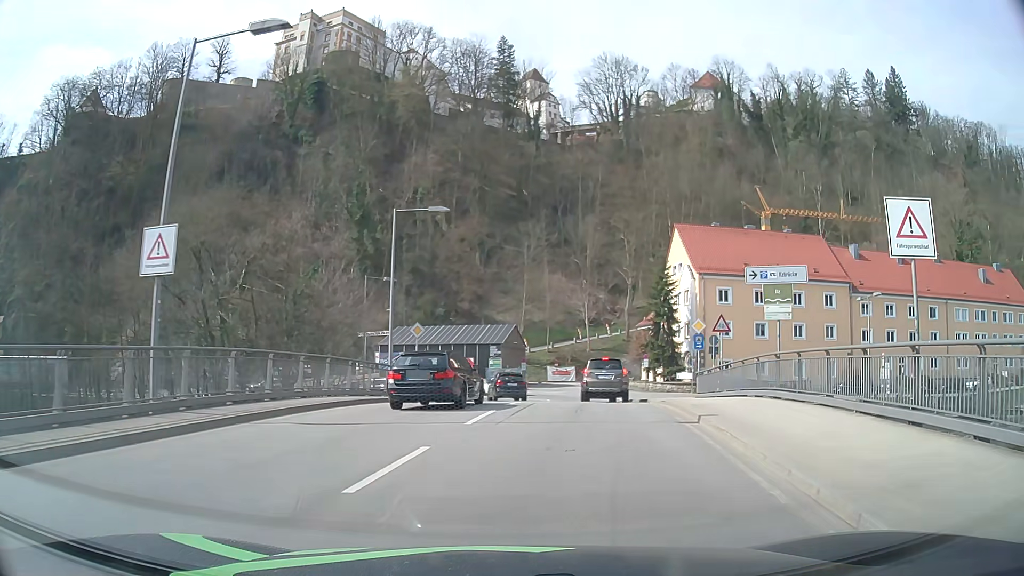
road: primary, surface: asphalt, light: Day
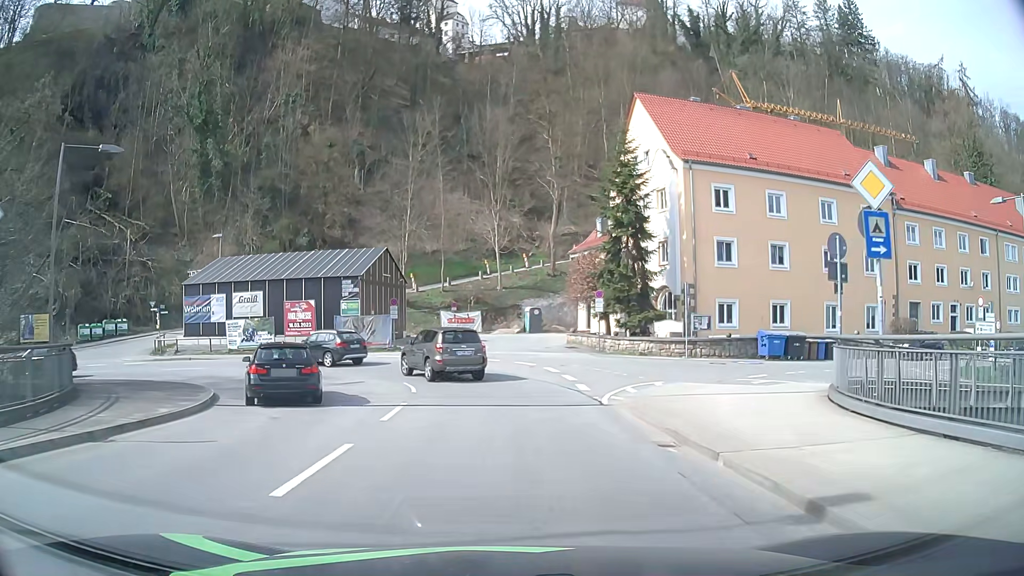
(+2.6, +24.7) m; +8°
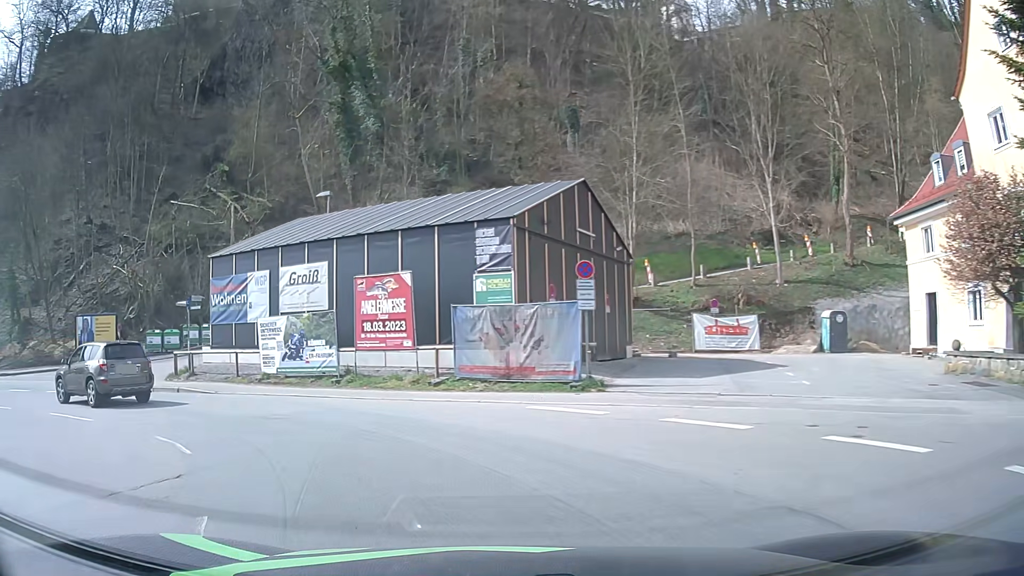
(-1.7, +22.3) m; -21°
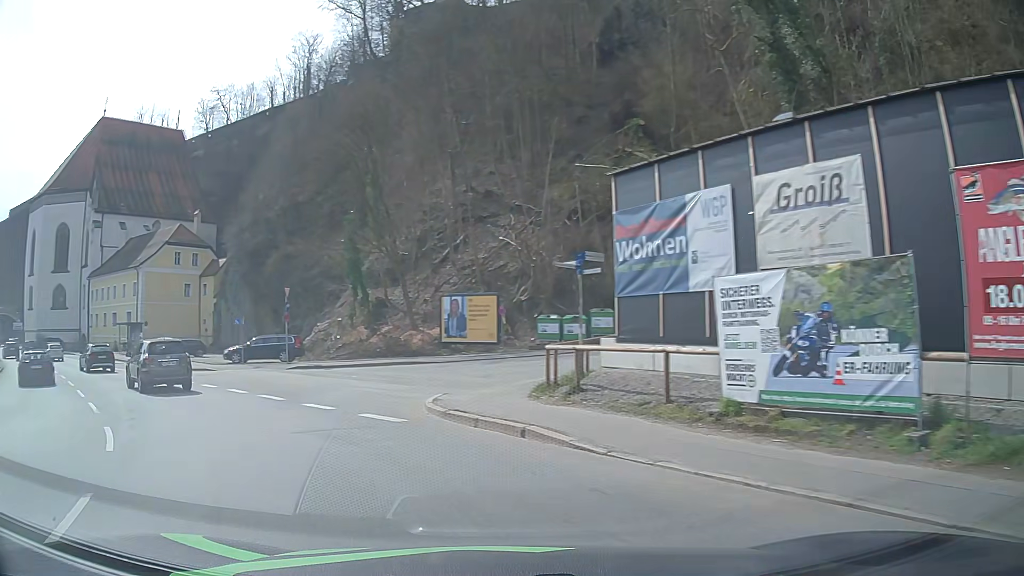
(-3.5, +11.7) m; -35°
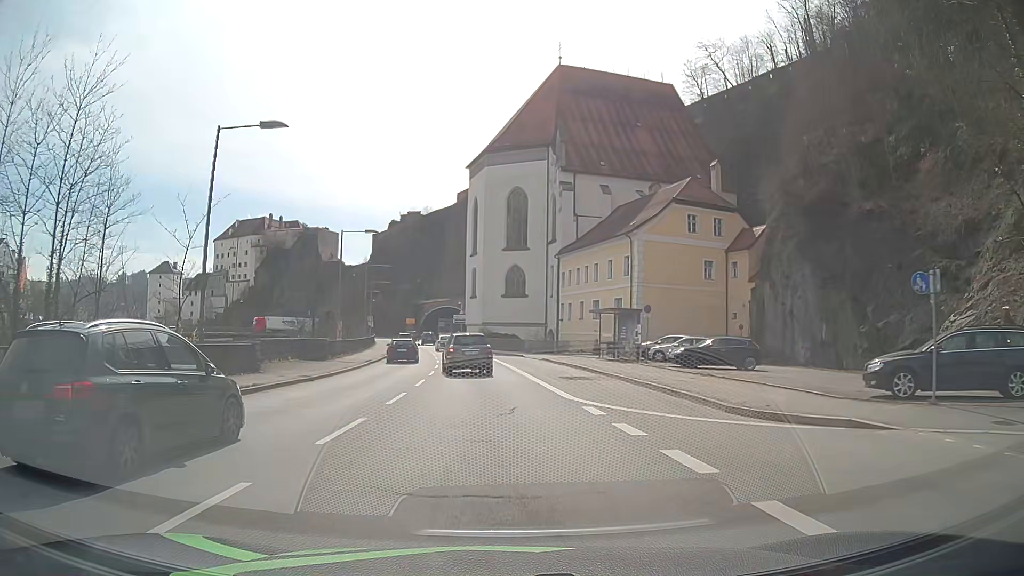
(-12.3, +21.7) m; -43°
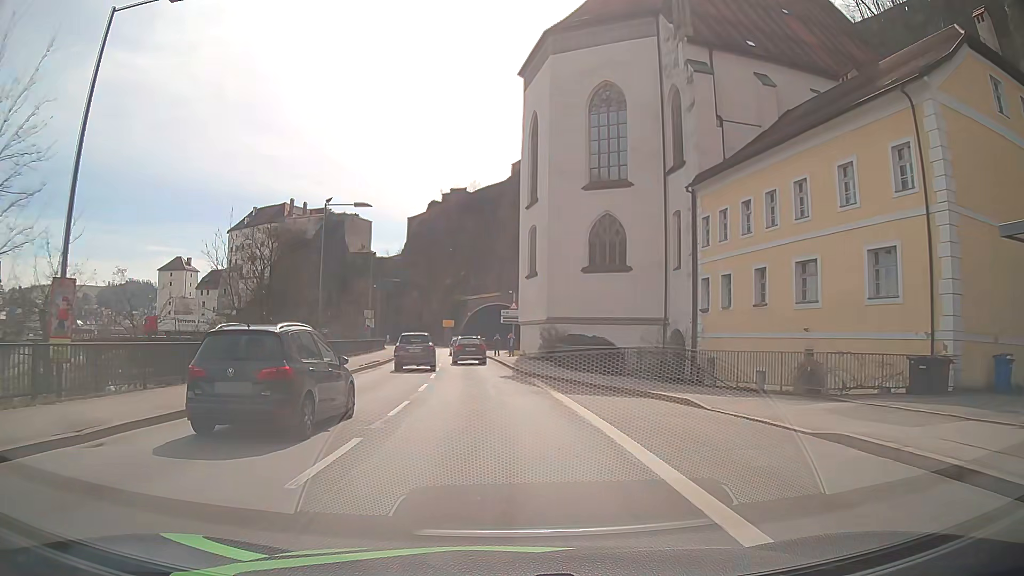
(-1.5, +33.1) m; -5°
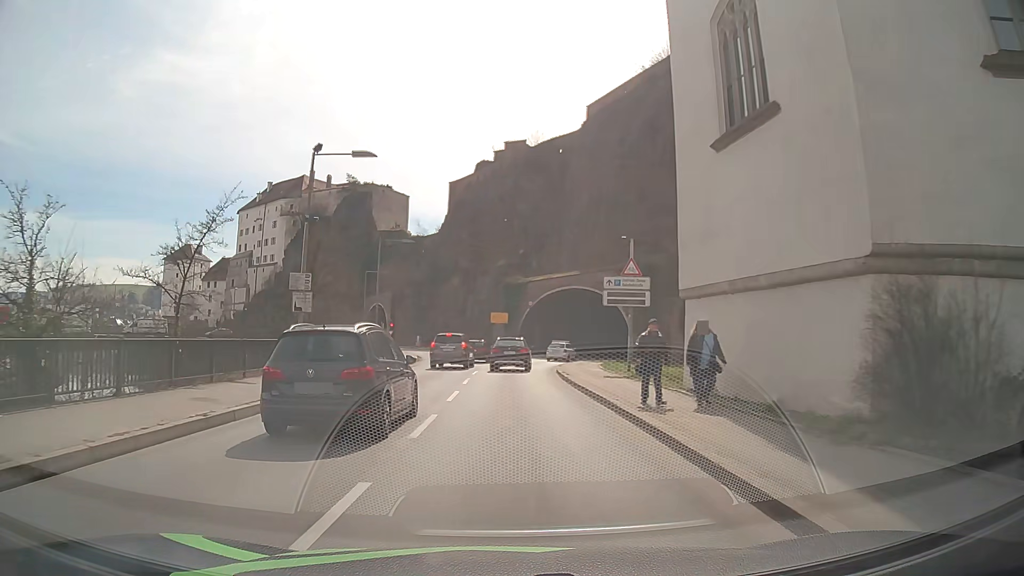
(-1.8, +32.7) m; -6°
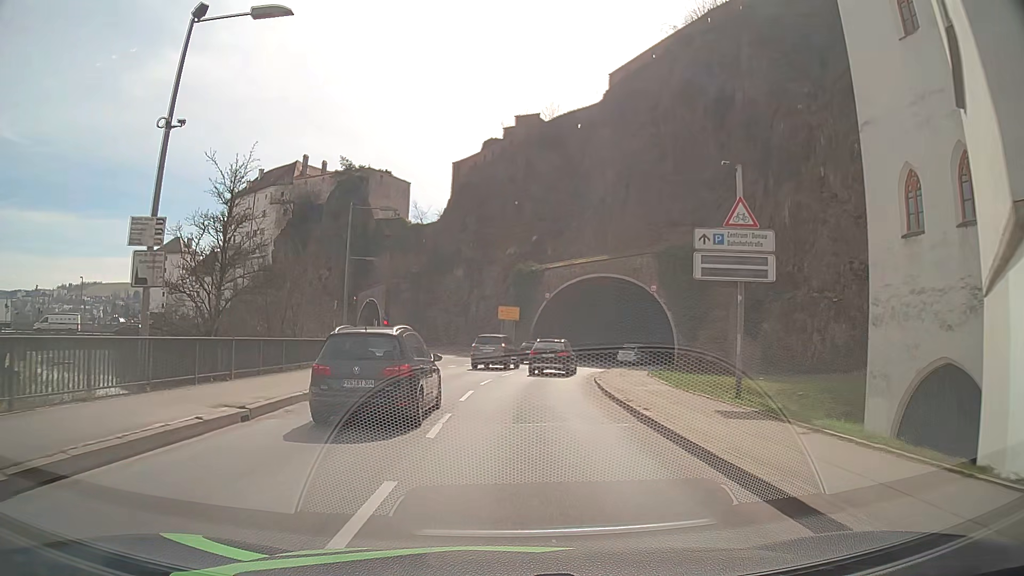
(-0.1, +12.0) m; -1°
